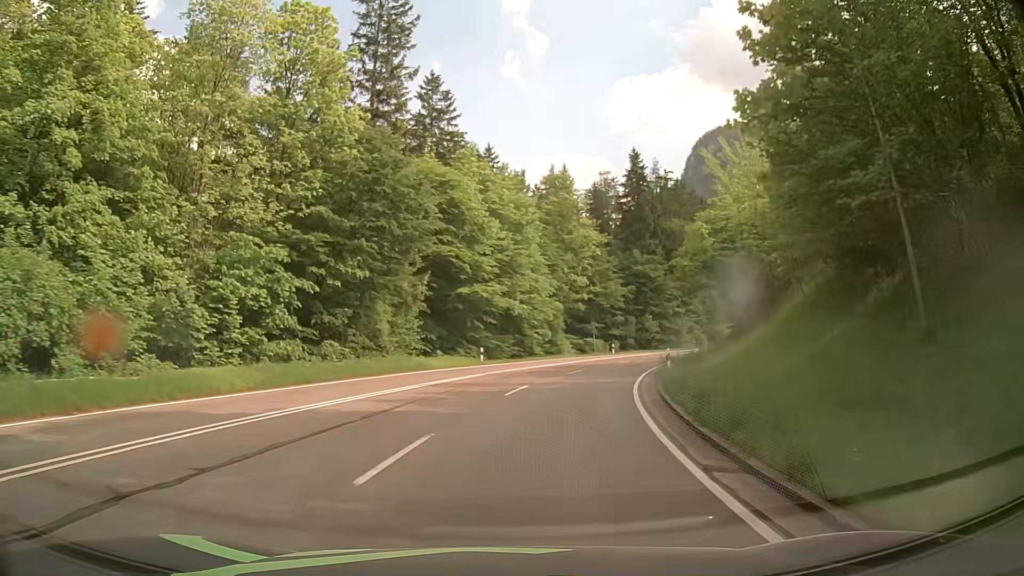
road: primary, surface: asphalt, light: Day
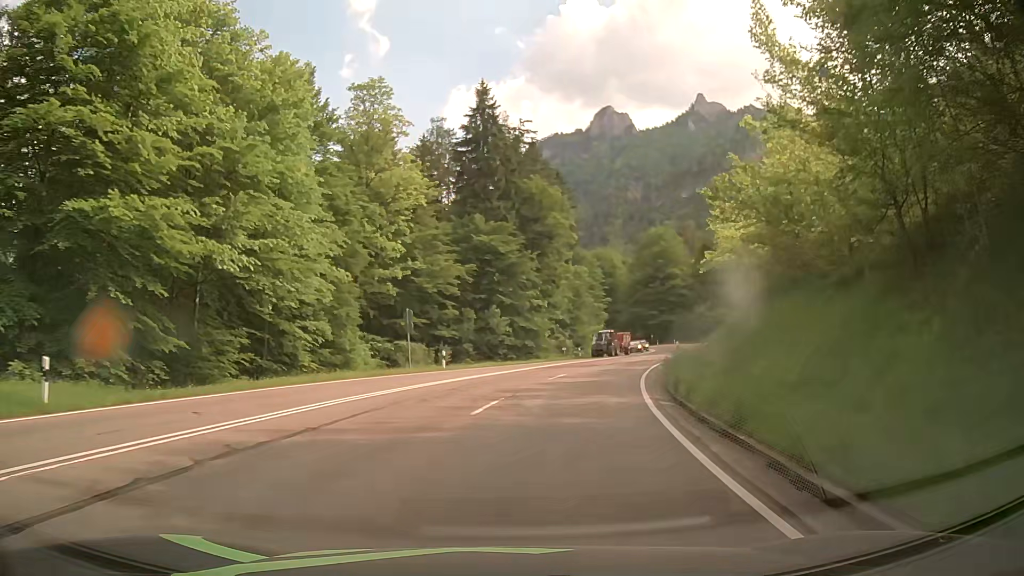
(+4.2, +30.1) m; +15°
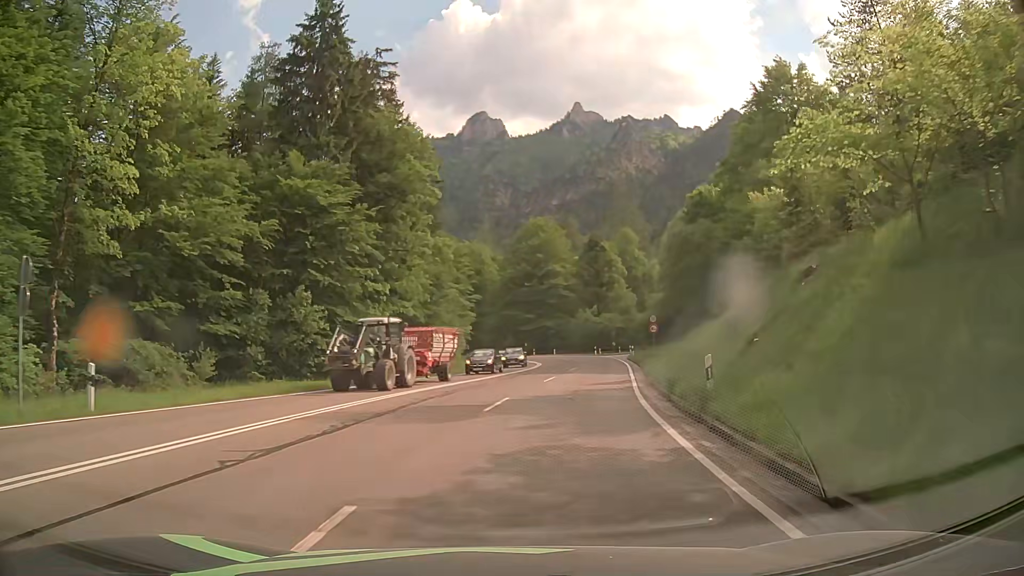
(+2.3, +22.7) m; +12°
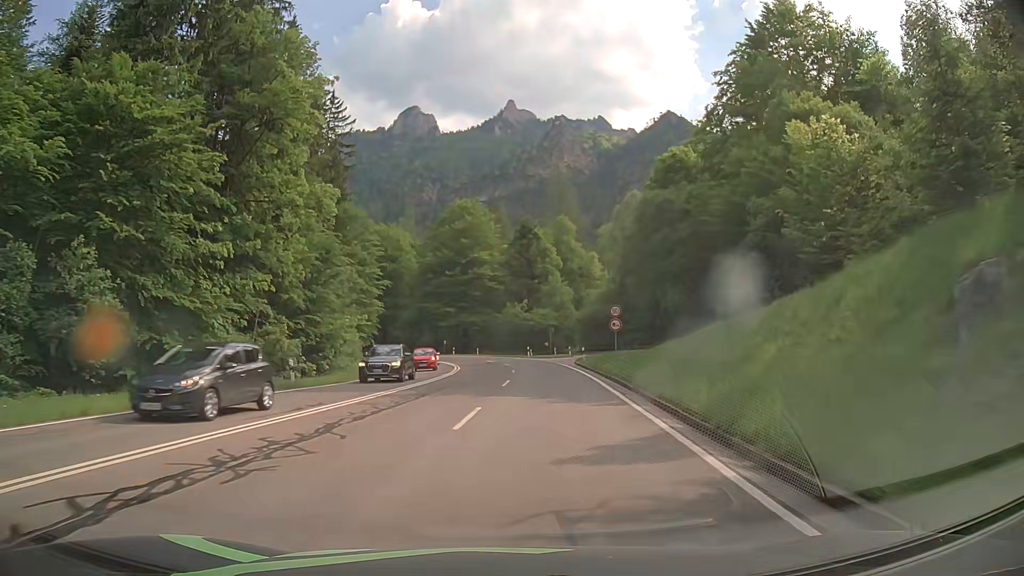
(+0.8, +15.1) m; +6°
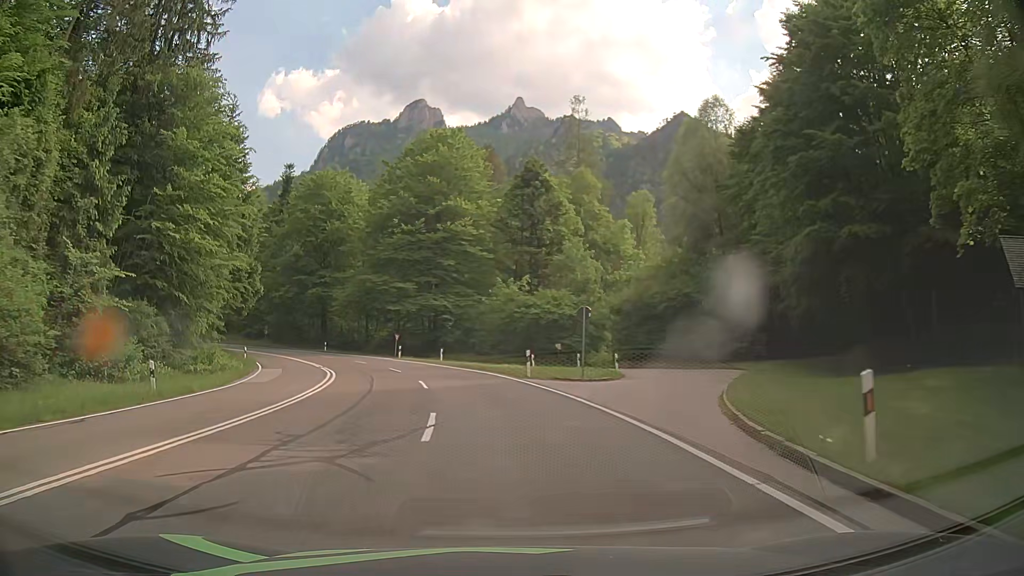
(+1.4, +38.2) m; 0°
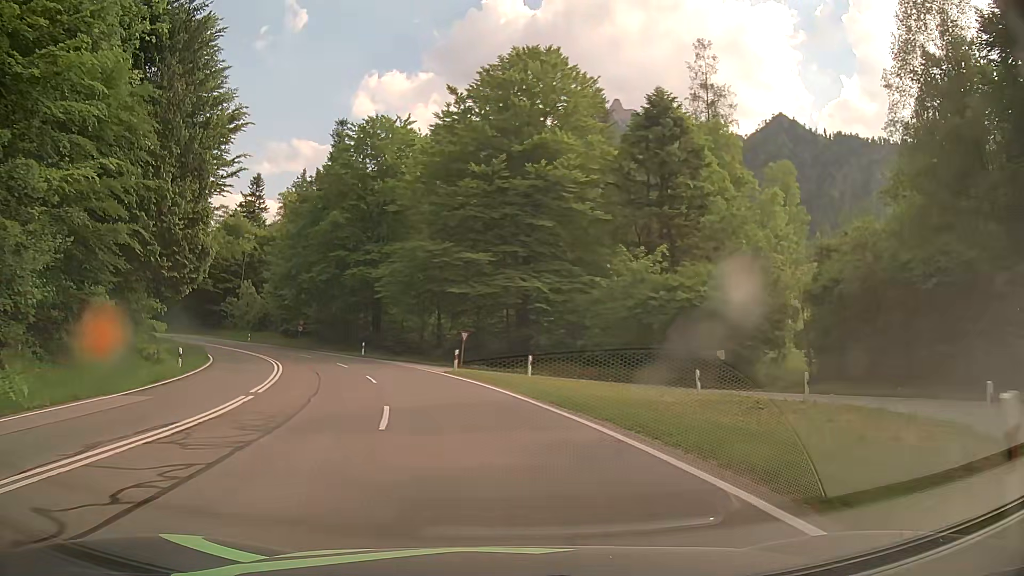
(-1.4, +22.9) m; -8°
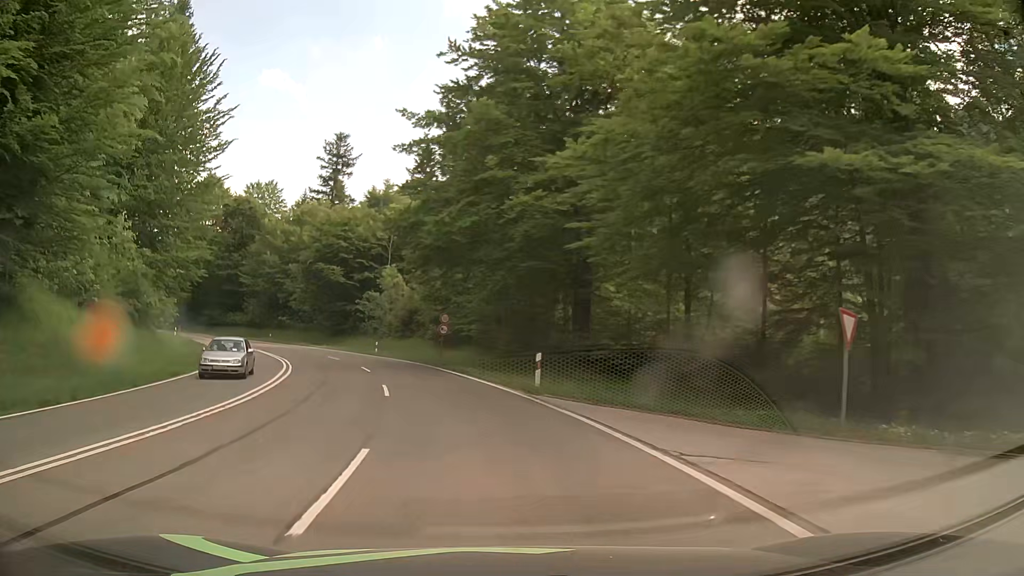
(-4.7, +30.0) m; -17°
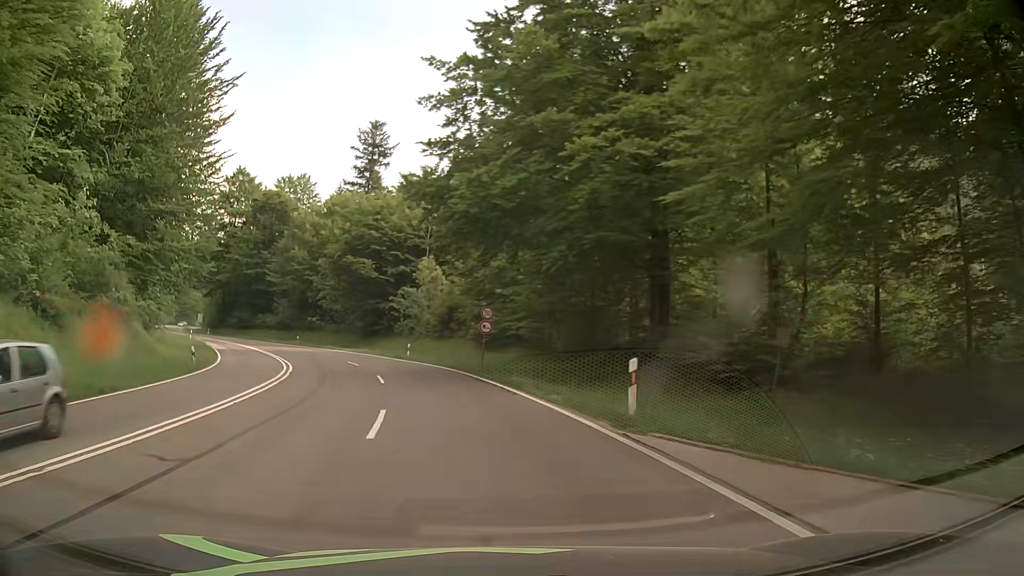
(-0.3, +7.6) m; -5°
